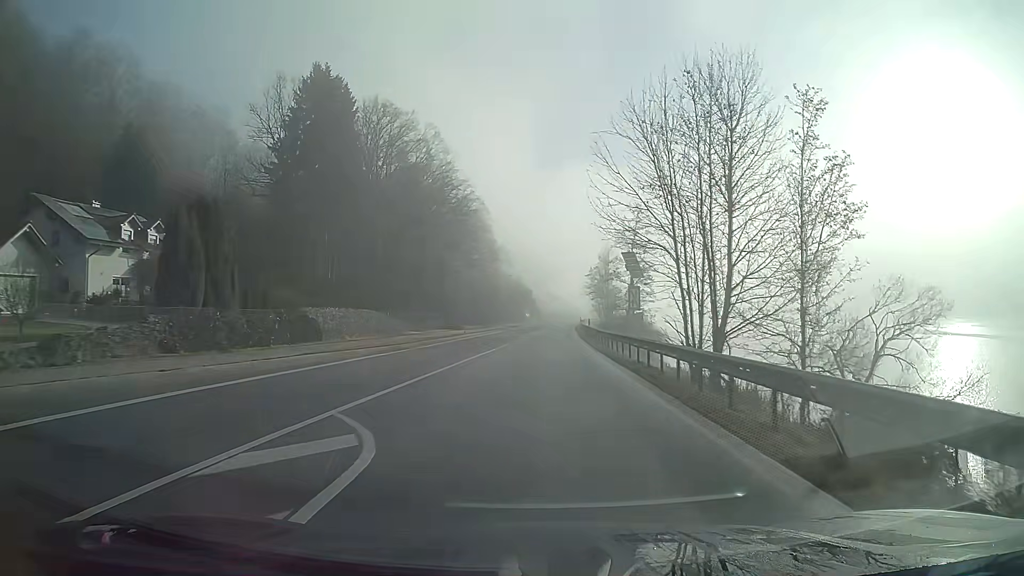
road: primary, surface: asphalt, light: Day
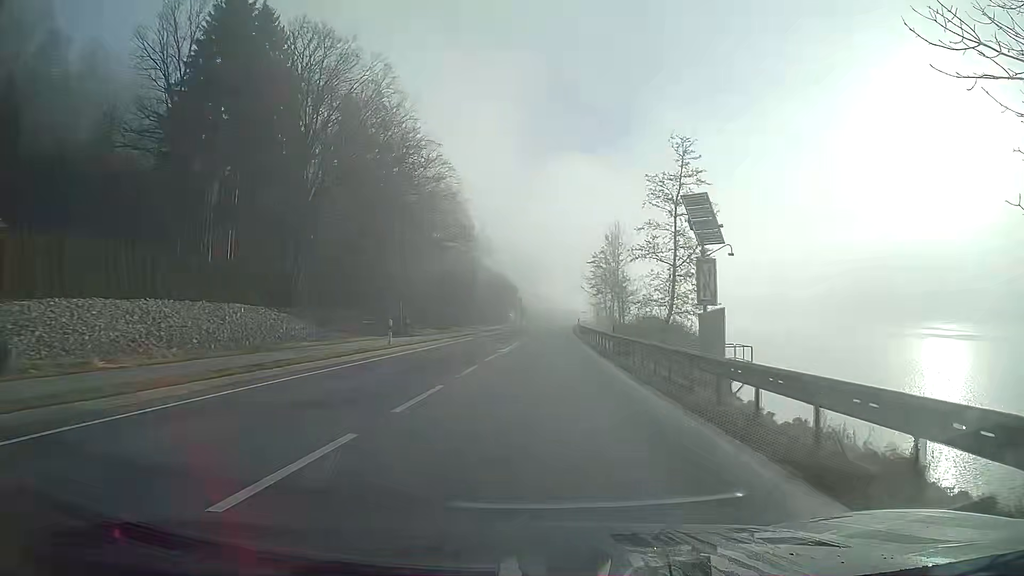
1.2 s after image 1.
(+0.2, +21.6) m; +1°
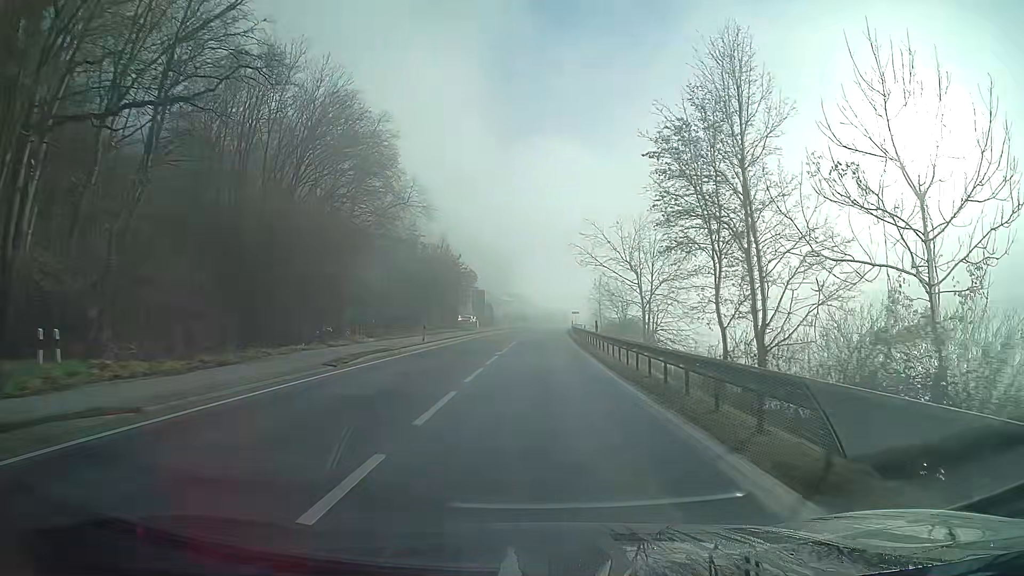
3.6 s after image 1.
(+0.8, +43.1) m; +2°
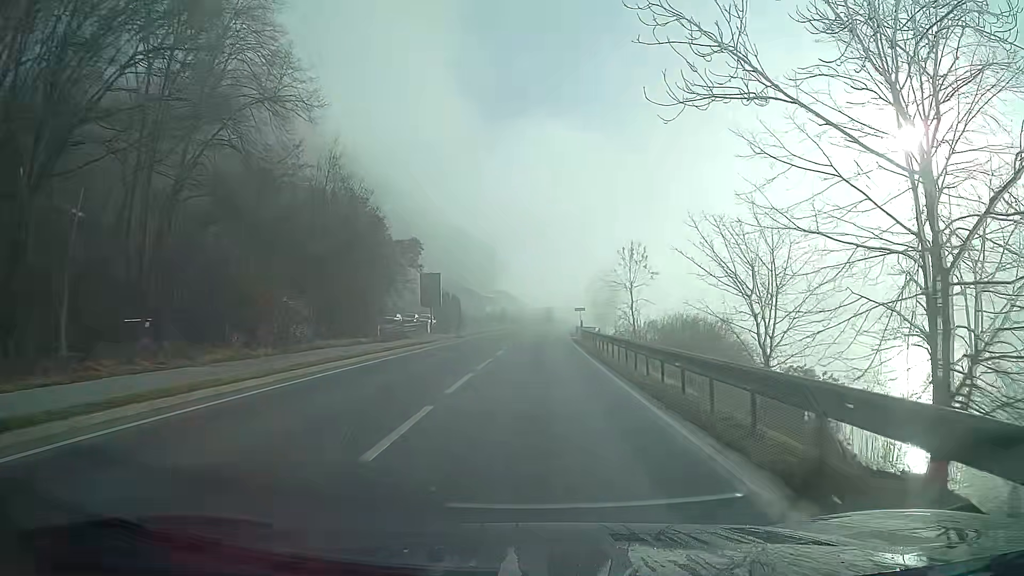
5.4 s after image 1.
(+0.3, +32.3) m; +1°
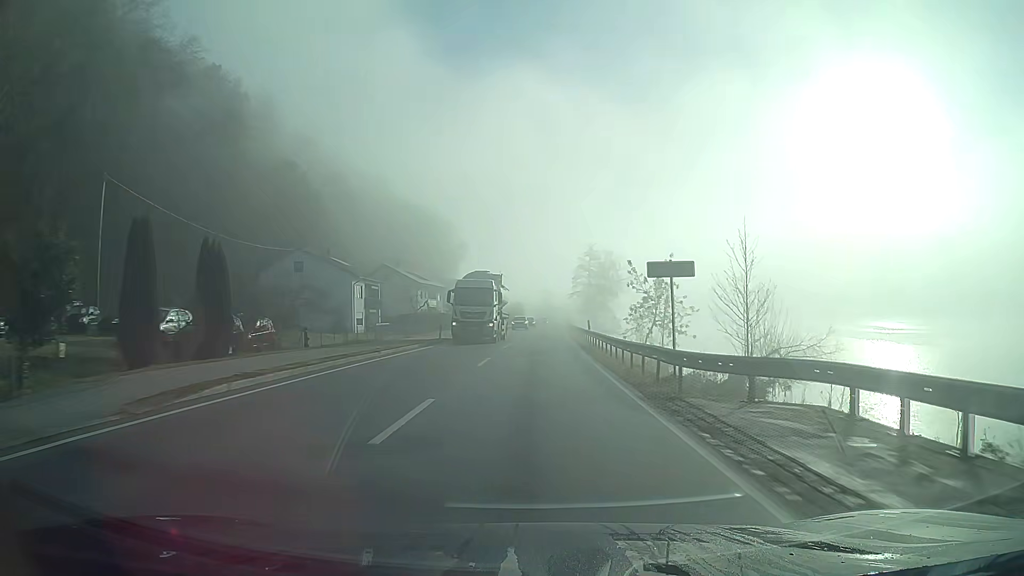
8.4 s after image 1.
(+1.1, +53.6) m; +2°
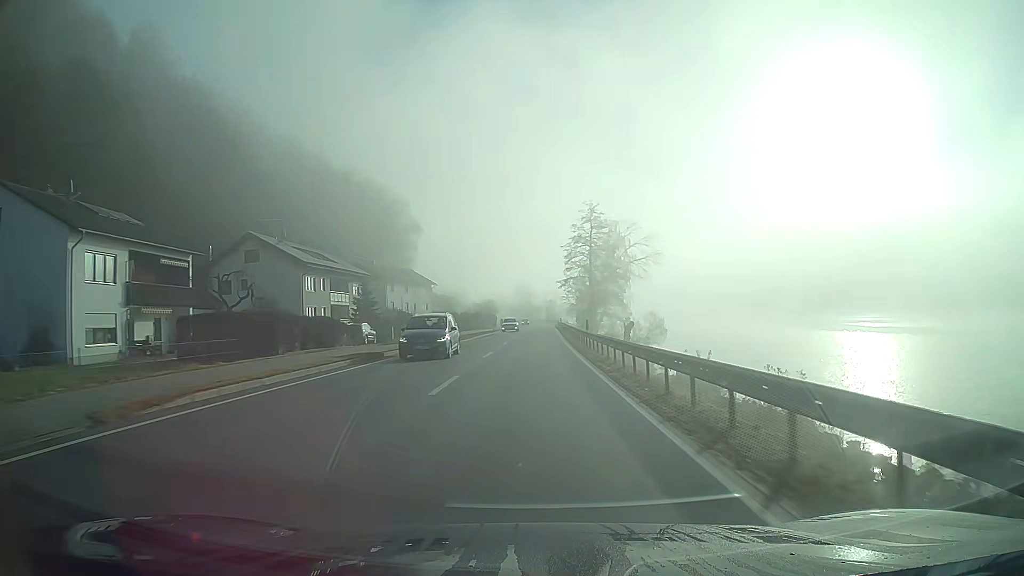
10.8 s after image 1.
(+0.7, +43.0) m; +2°
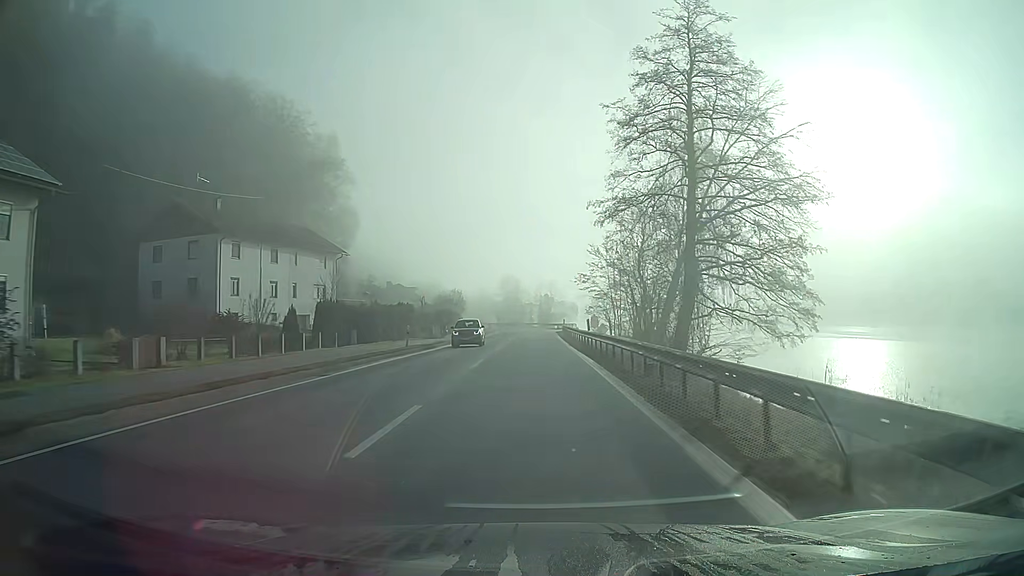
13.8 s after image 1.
(+0.3, +53.6) m; +1°
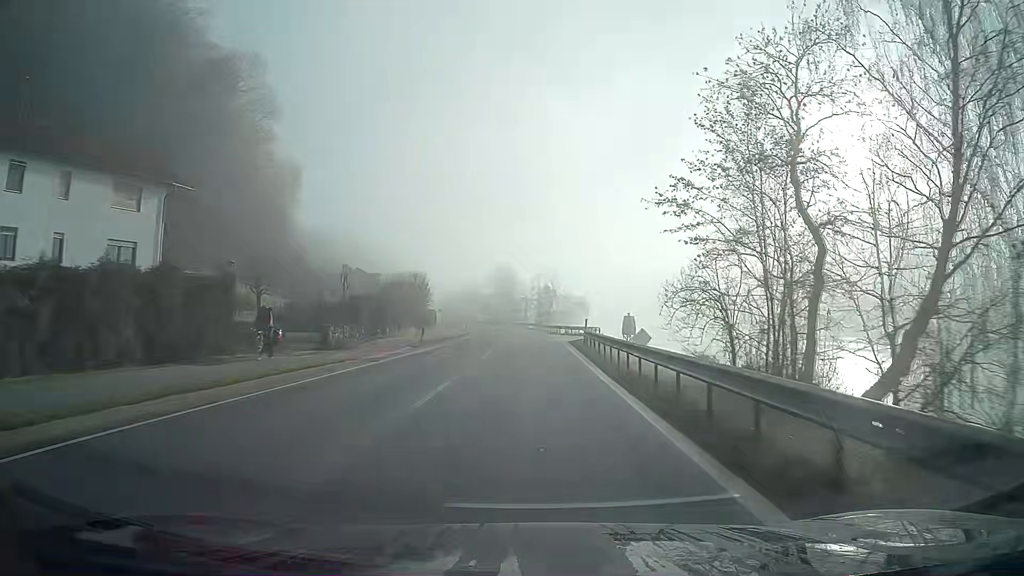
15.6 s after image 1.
(+0.1, +32.2) m; 0°
